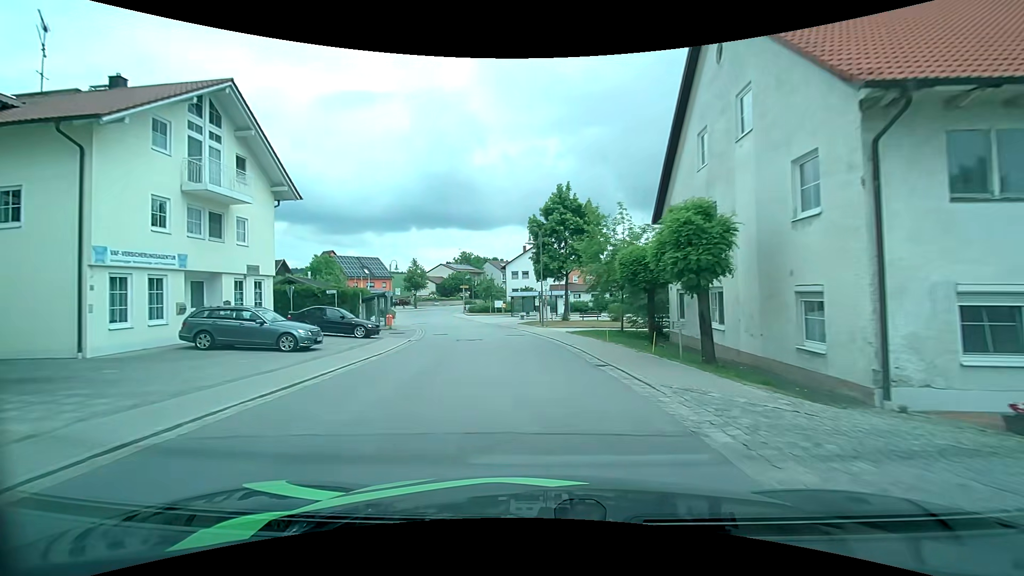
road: secondary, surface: asphalt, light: Day
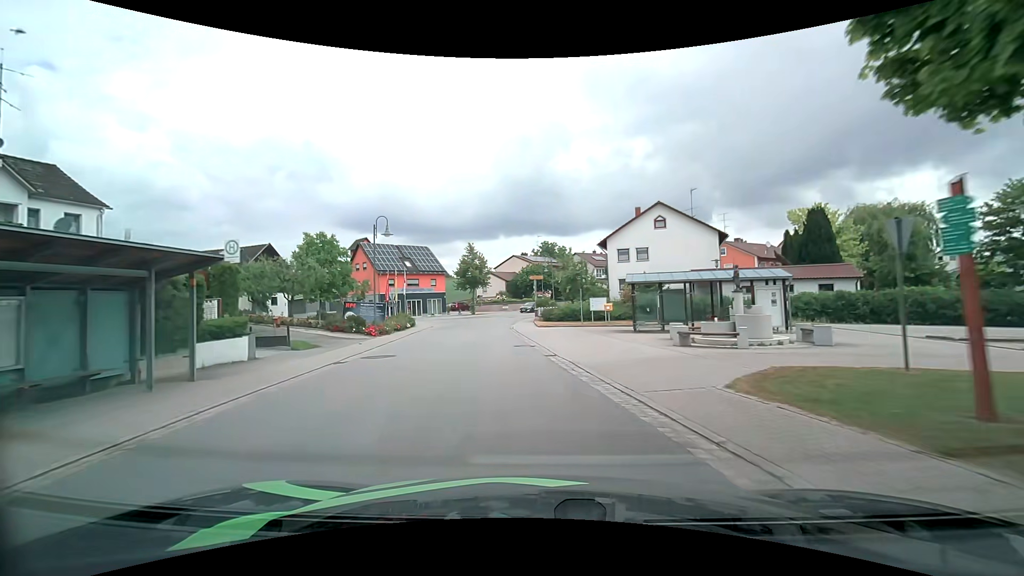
(-3.0, +32.6) m; -11°
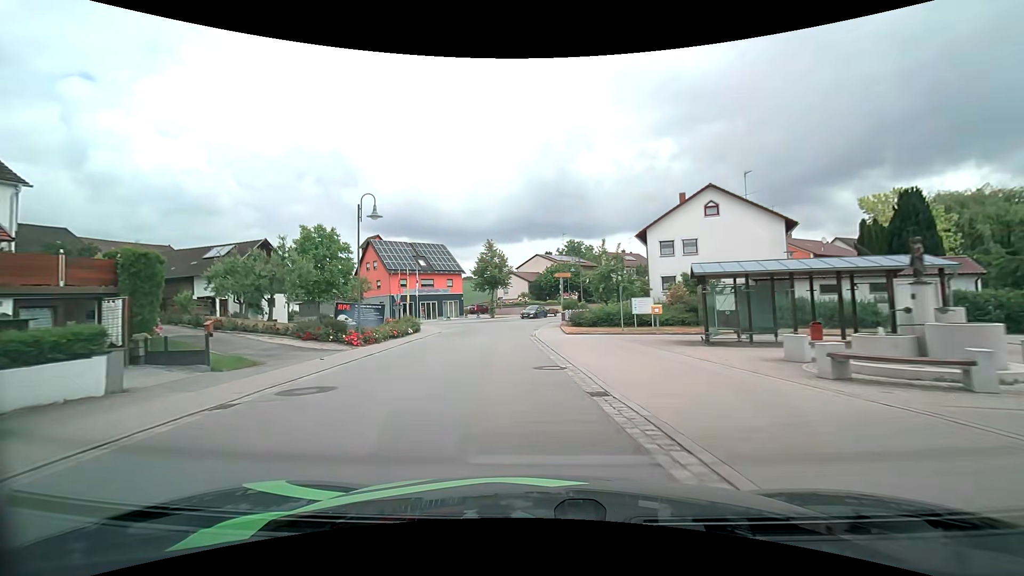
(-0.1, +6.6) m; -2°
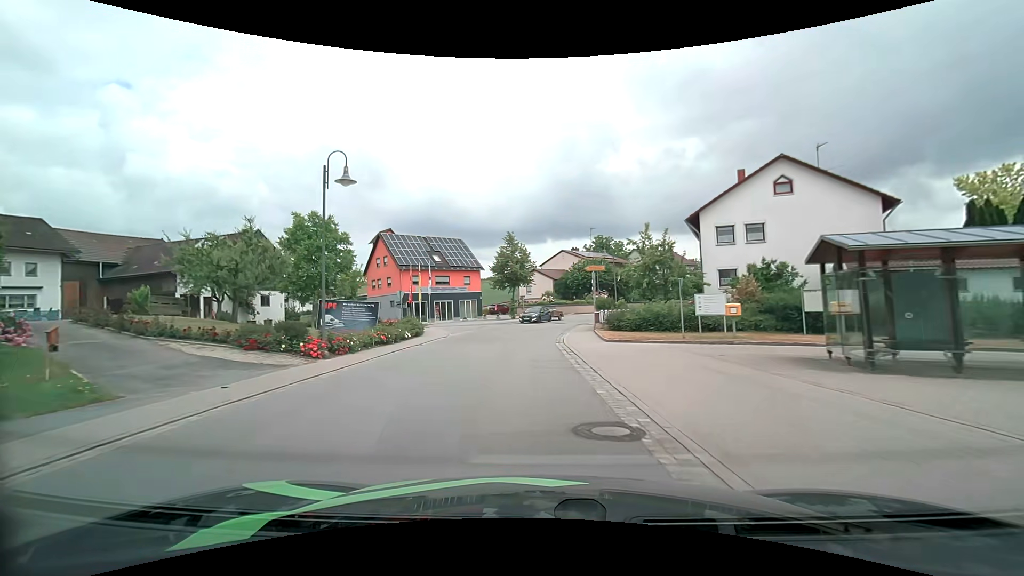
(-0.2, +6.5) m; -3°
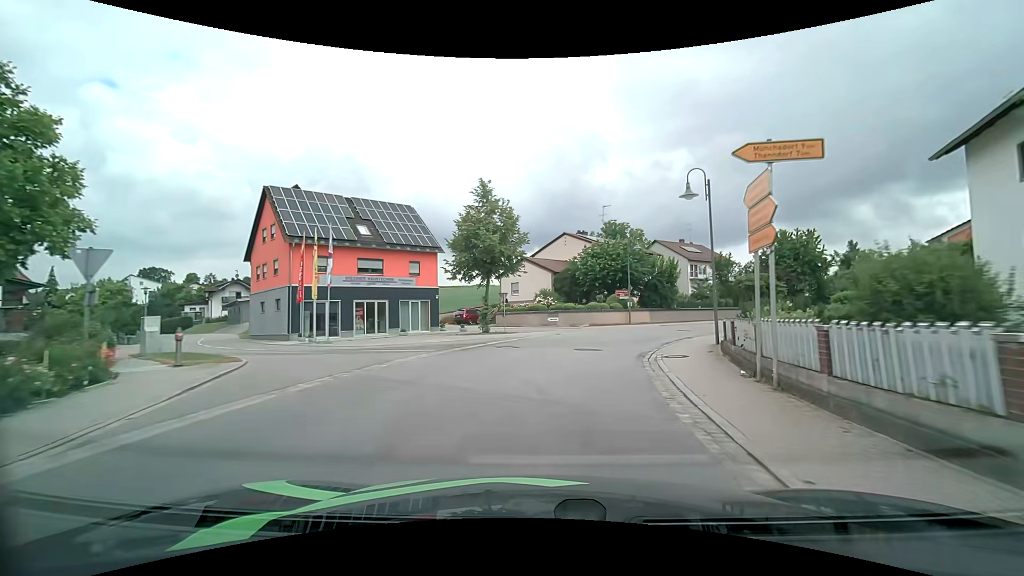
(-0.4, +25.5) m; +2°
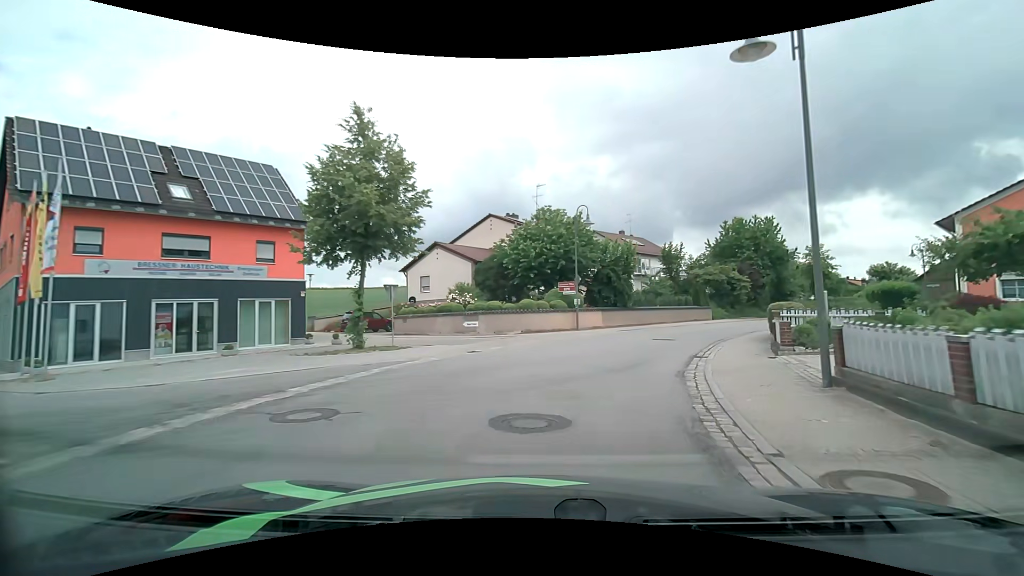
(+0.7, +11.9) m; +7°
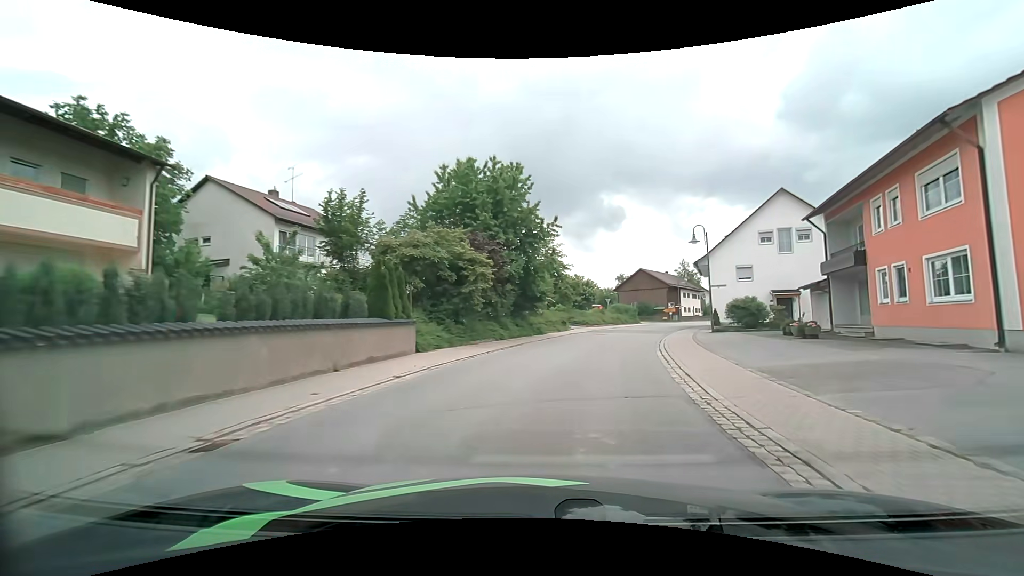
(+9.0, +28.0) m; +34°
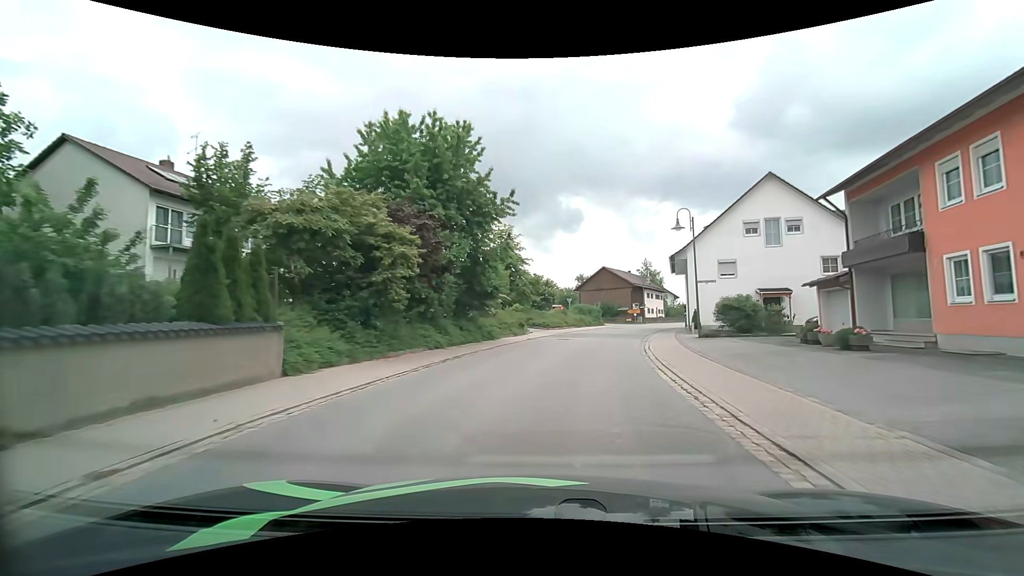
(+0.3, +6.5) m; +5°
